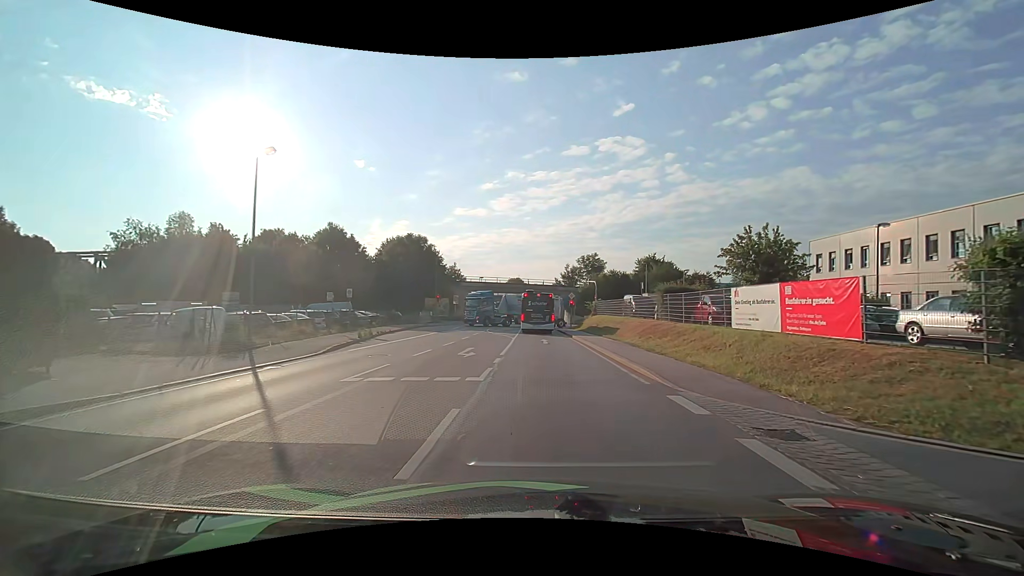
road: primary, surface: asphalt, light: Day
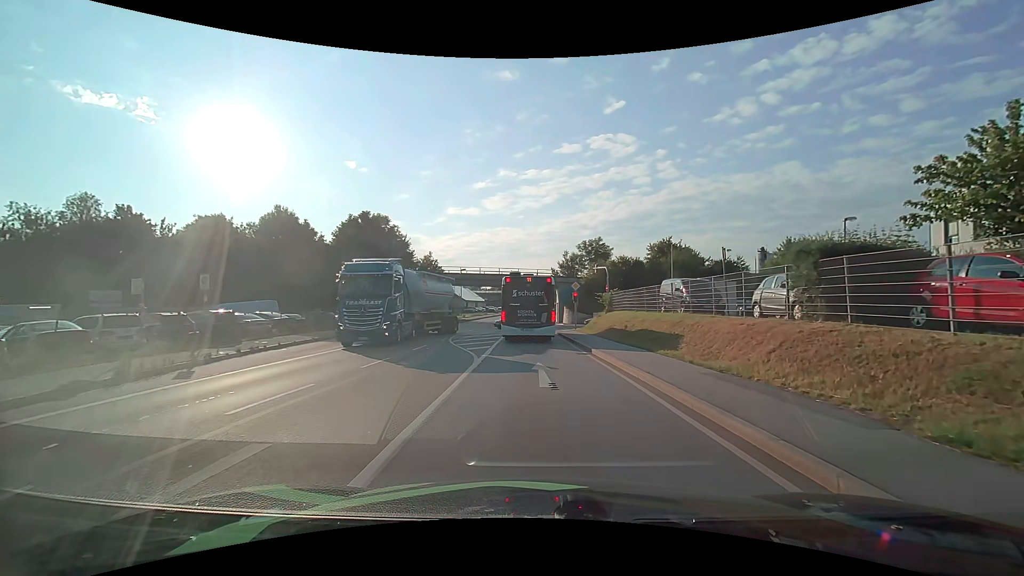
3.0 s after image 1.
(+0.1, +15.4) m; 0°
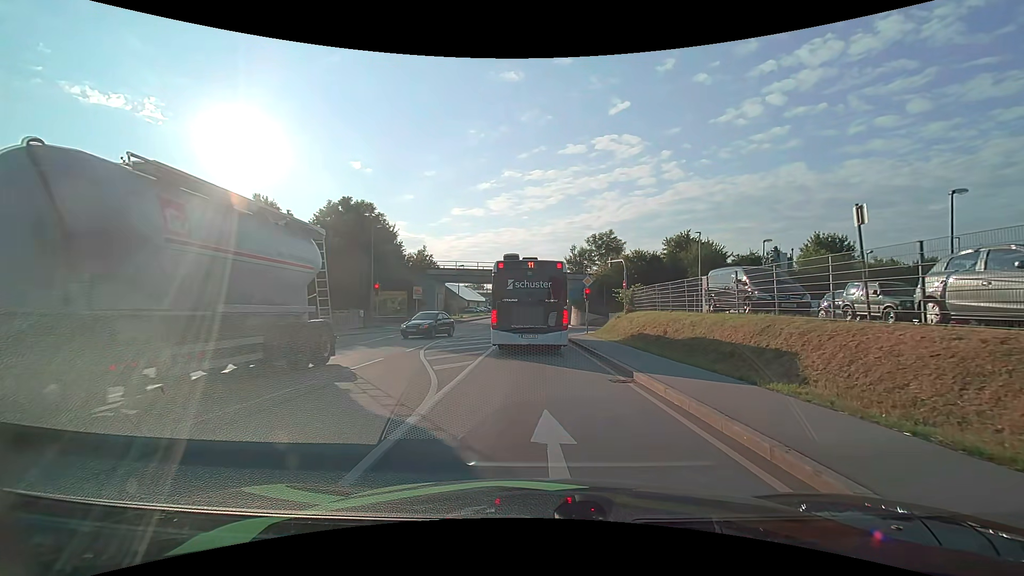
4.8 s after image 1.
(0.0, +6.9) m; 0°
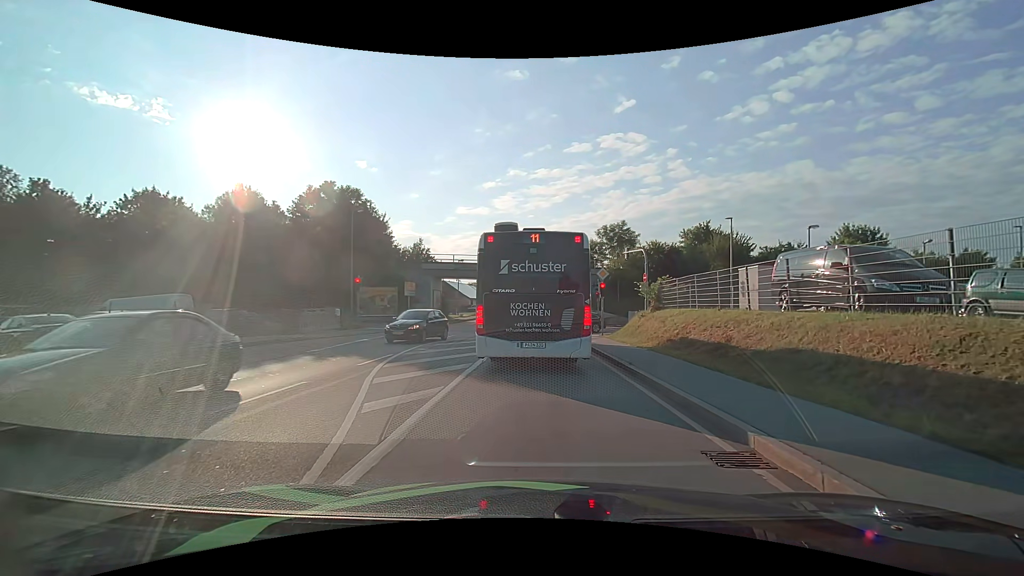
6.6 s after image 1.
(0.0, +5.4) m; 0°
